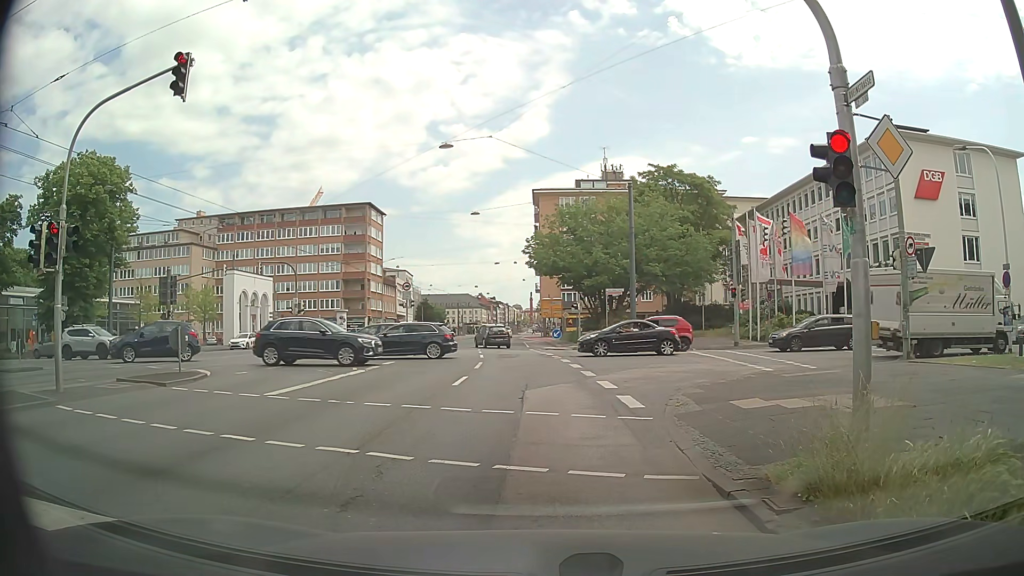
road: primary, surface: asphalt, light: Day
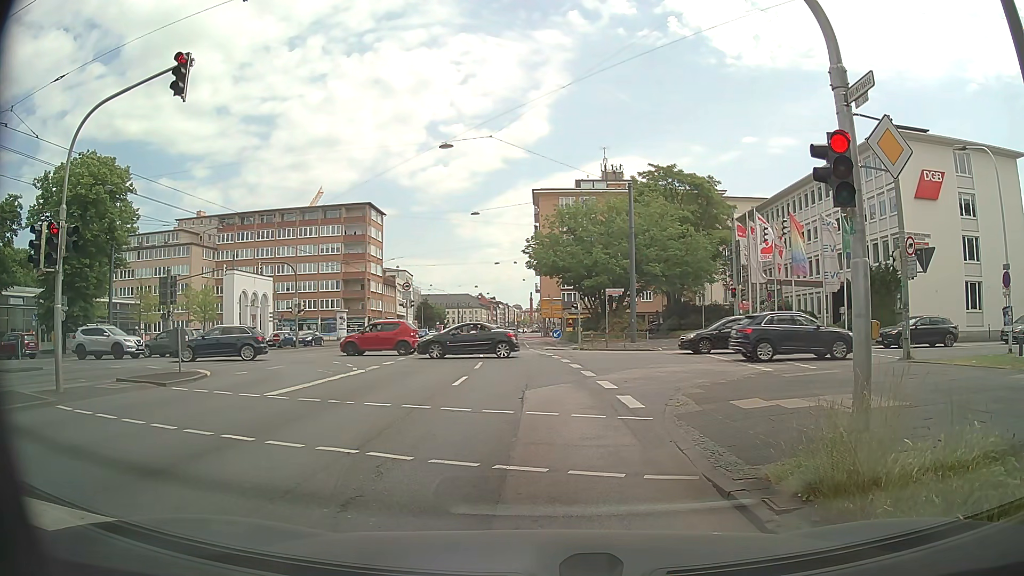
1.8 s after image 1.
(0.0, 0.0) m; 0°
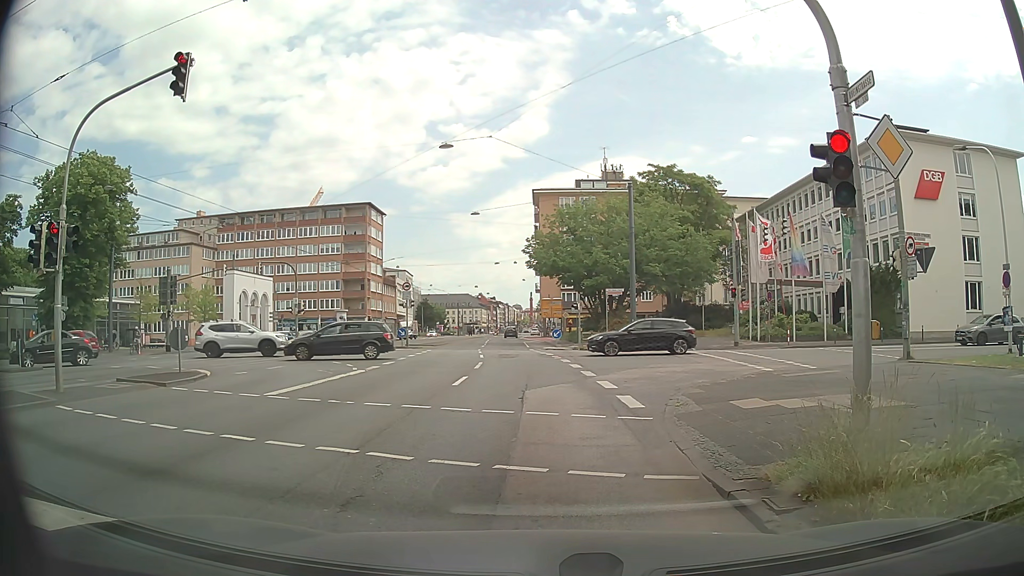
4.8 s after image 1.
(0.0, 0.0) m; 0°
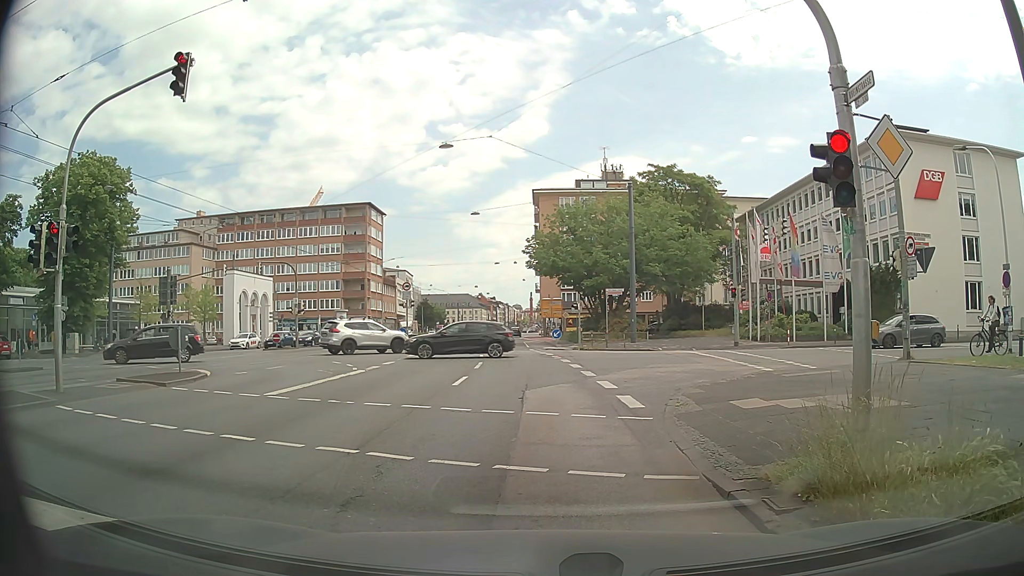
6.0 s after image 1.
(0.0, 0.0) m; 0°
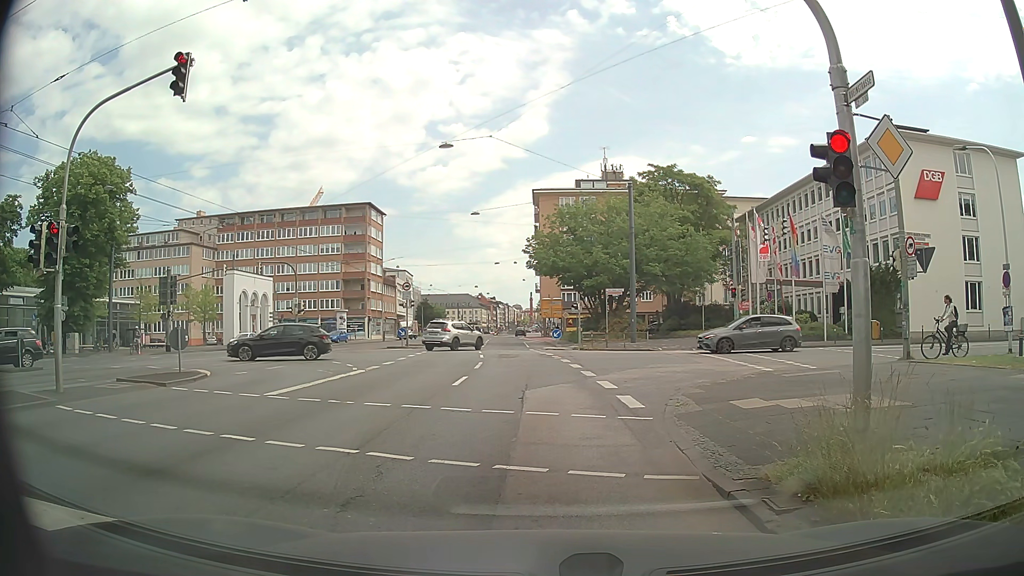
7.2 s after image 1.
(0.0, 0.0) m; 0°
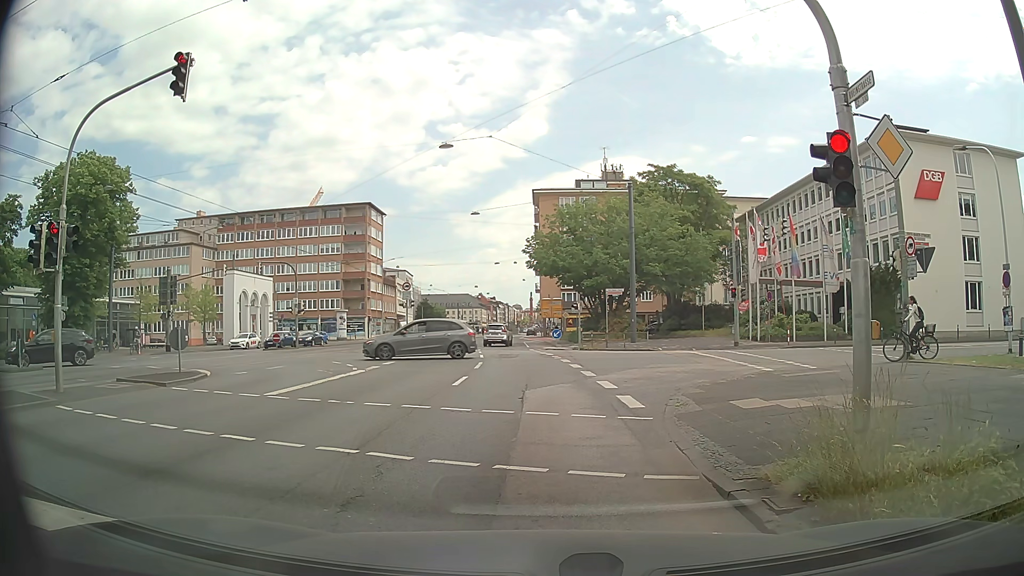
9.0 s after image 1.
(0.0, 0.0) m; 0°
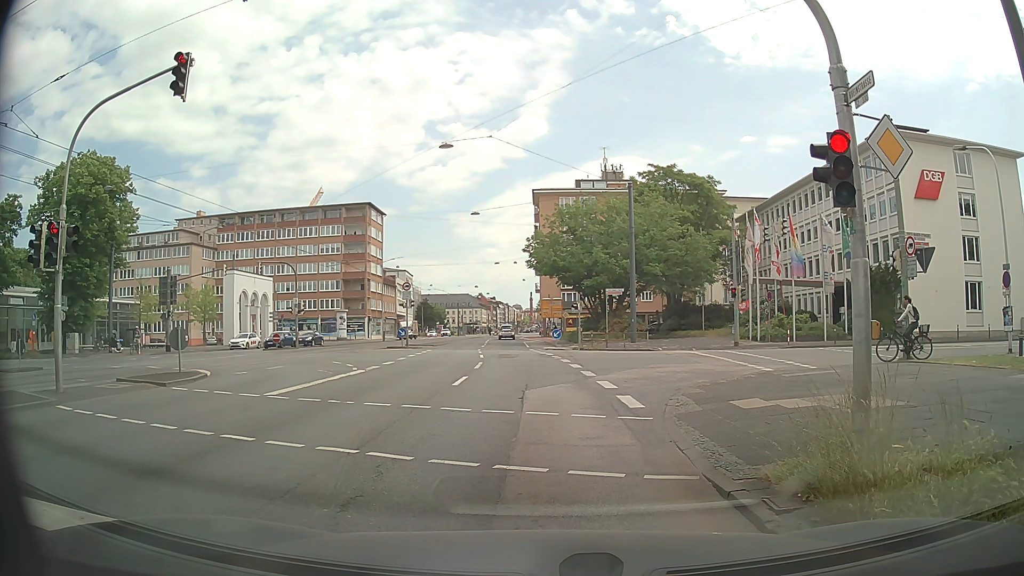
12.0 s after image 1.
(0.0, 0.0) m; 0°
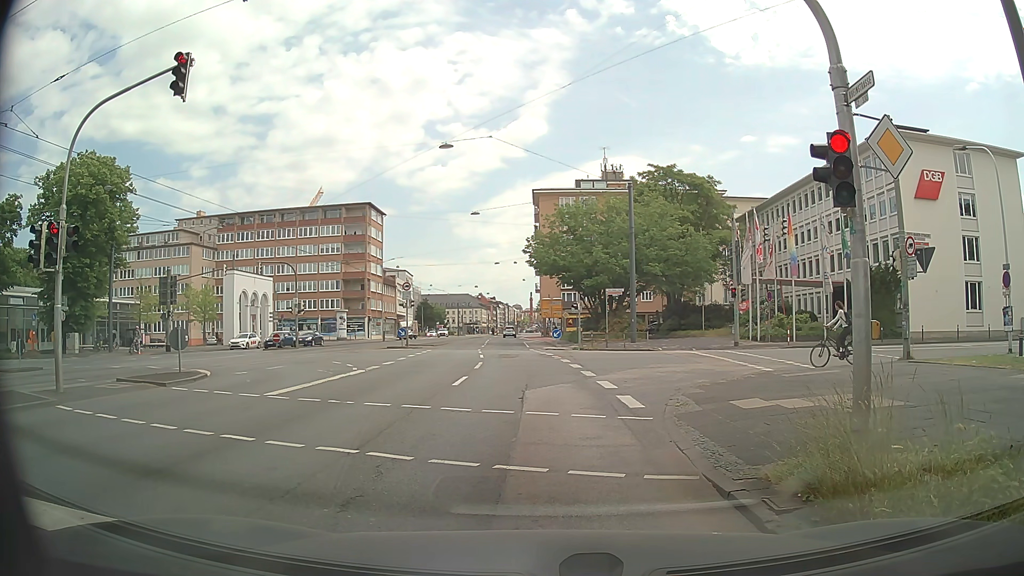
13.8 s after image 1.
(0.0, 0.0) m; 0°
